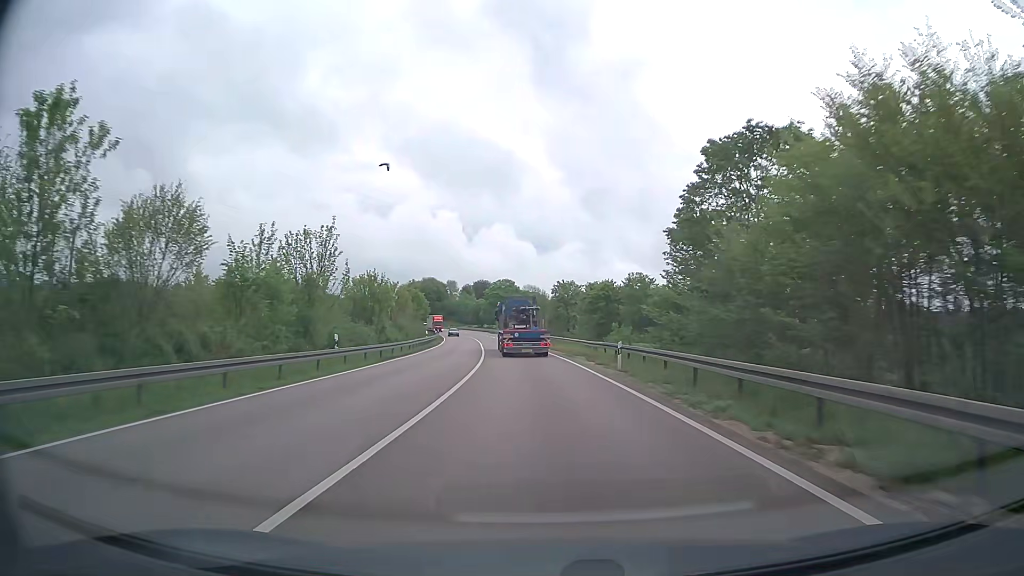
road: trunk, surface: asphalt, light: Day
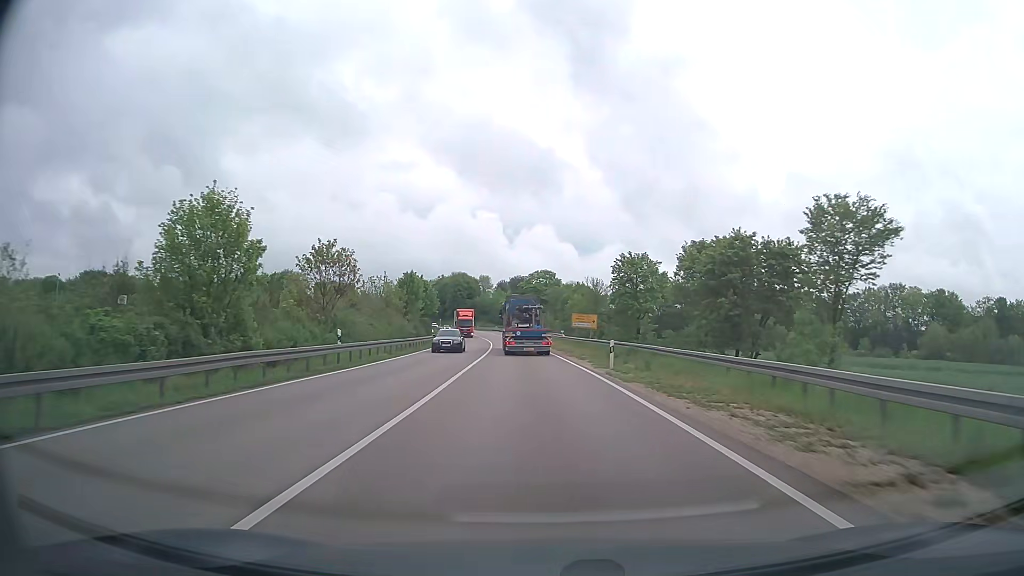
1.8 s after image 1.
(-1.2, +35.6) m; -4°
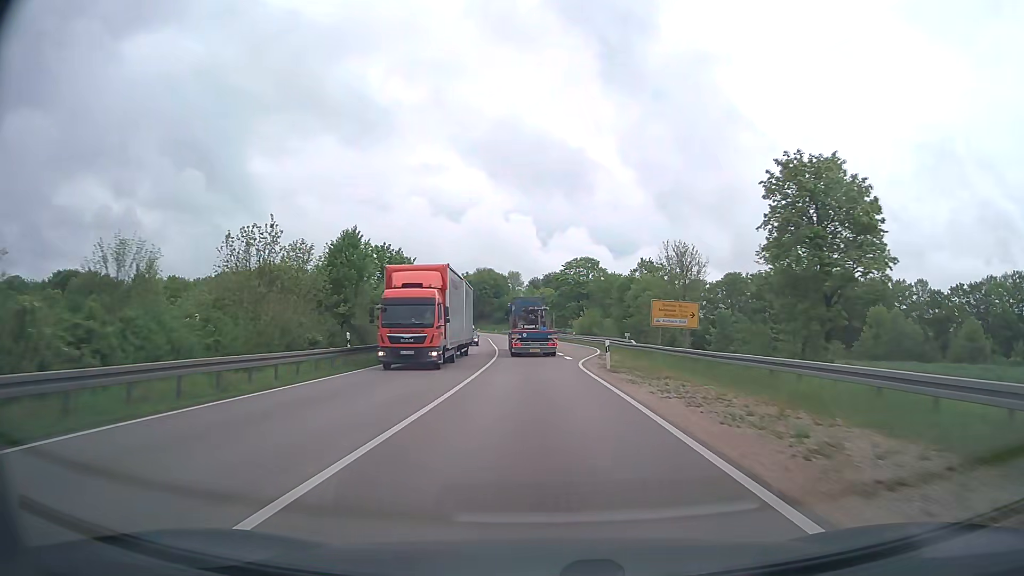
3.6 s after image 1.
(-0.8, +35.6) m; -3°
(0, +10) (0, +20) (-1, +30) (-1, +40) (-1, +50) (-2, +60) (-3, +70) (-4, +80) (-5, +90) (-6, +100) m
